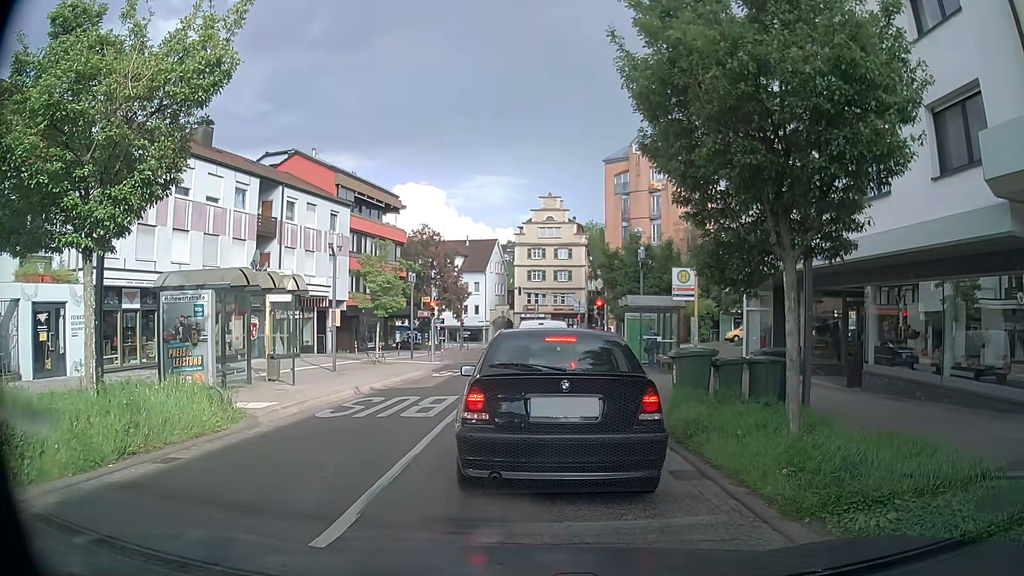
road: secondary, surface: asphalt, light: Day
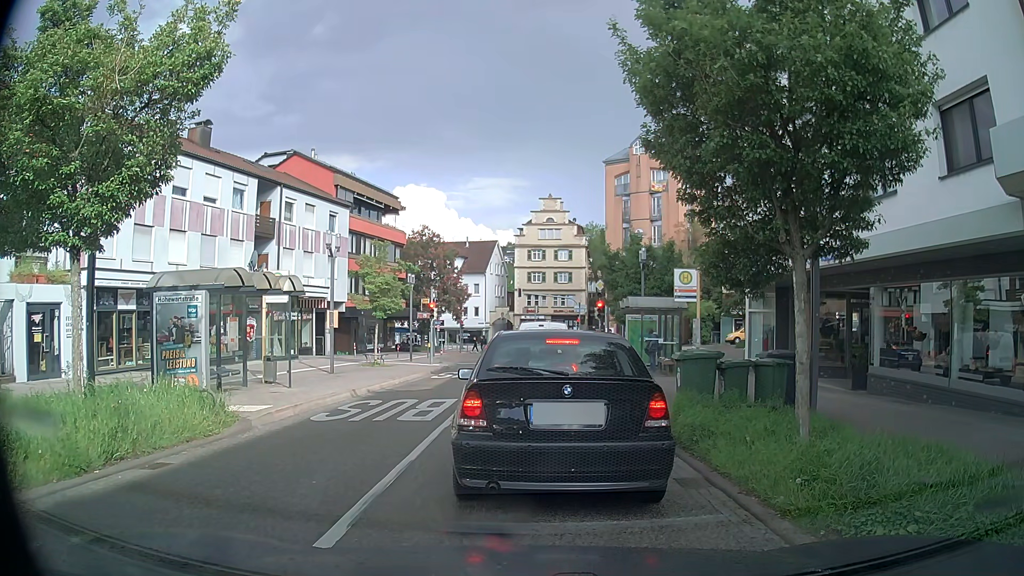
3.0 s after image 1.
(0.0, +0.4) m; 0°
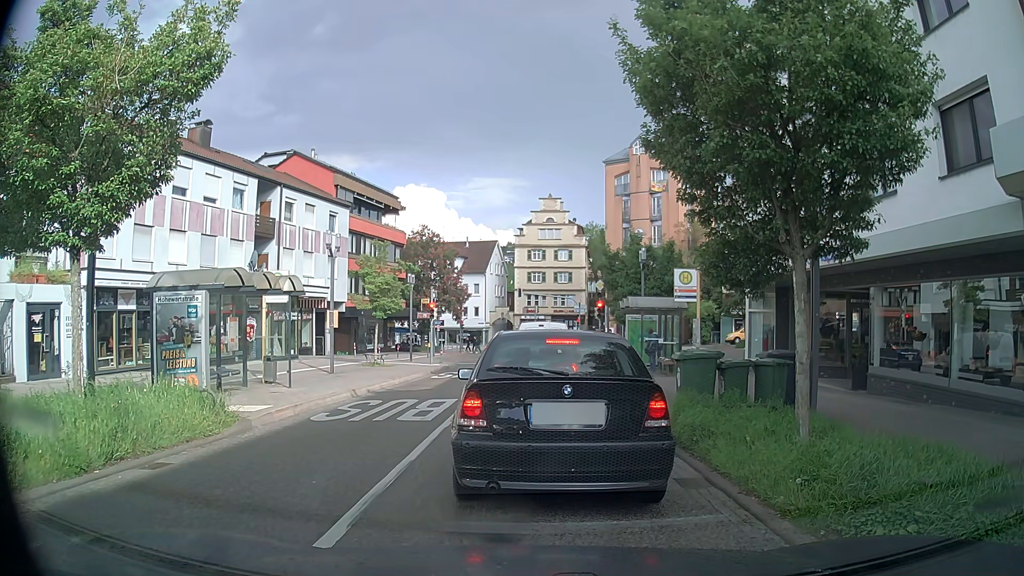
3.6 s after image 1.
(0.0, 0.0) m; 0°
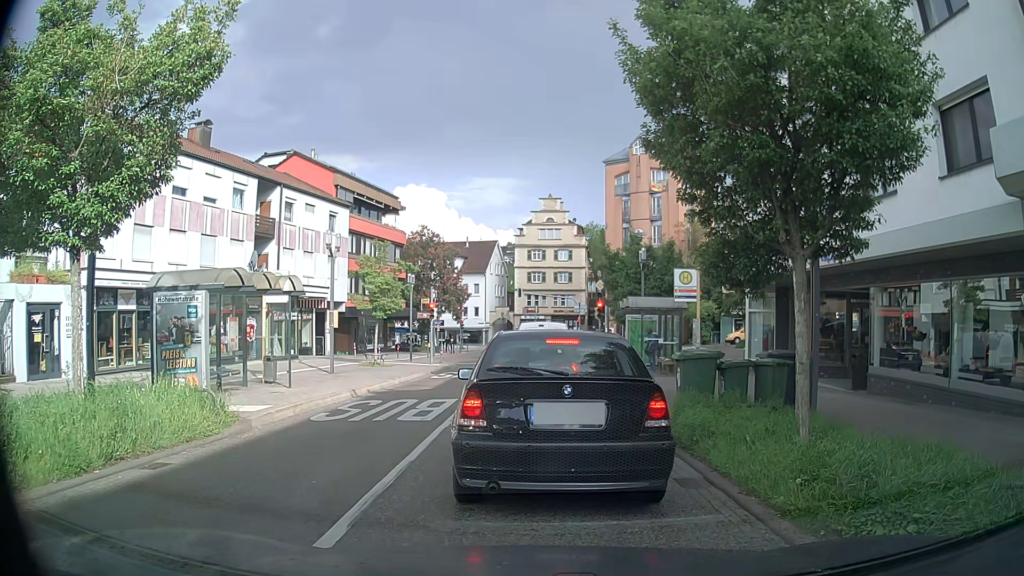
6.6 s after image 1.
(0.0, 0.0) m; 0°
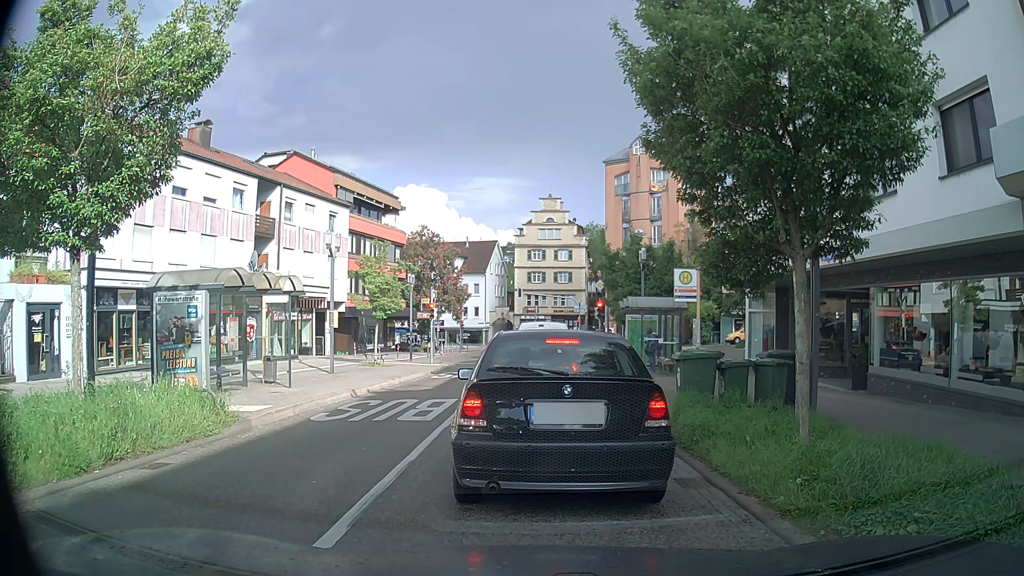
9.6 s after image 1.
(0.0, 0.0) m; 0°
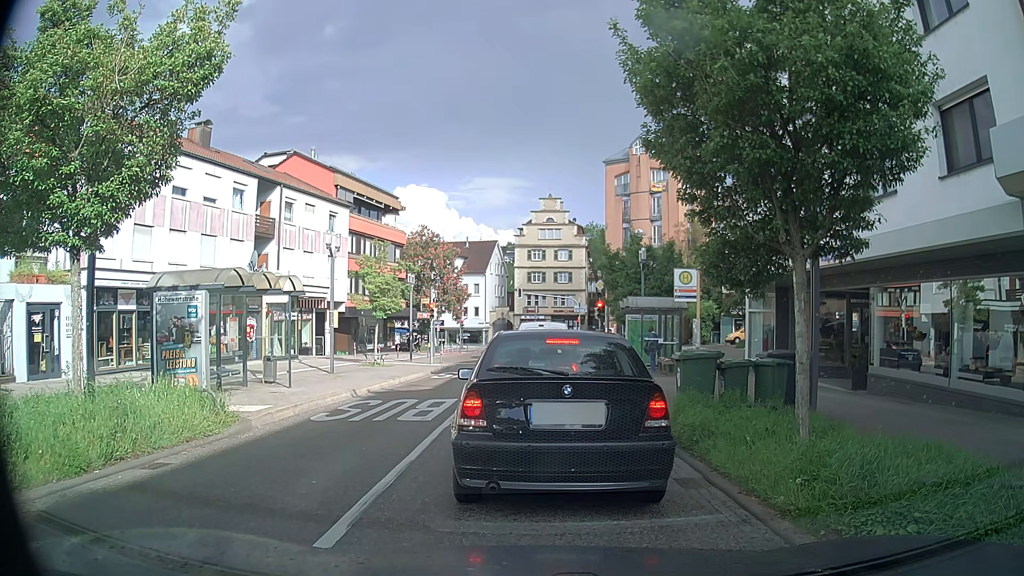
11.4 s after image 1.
(0.0, 0.0) m; 0°
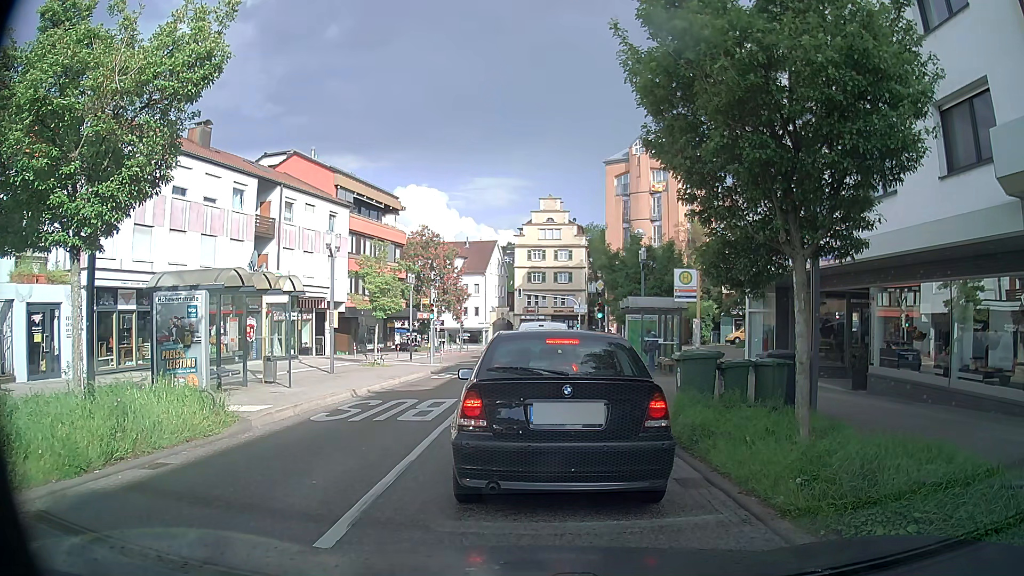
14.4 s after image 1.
(0.0, 0.0) m; 0°
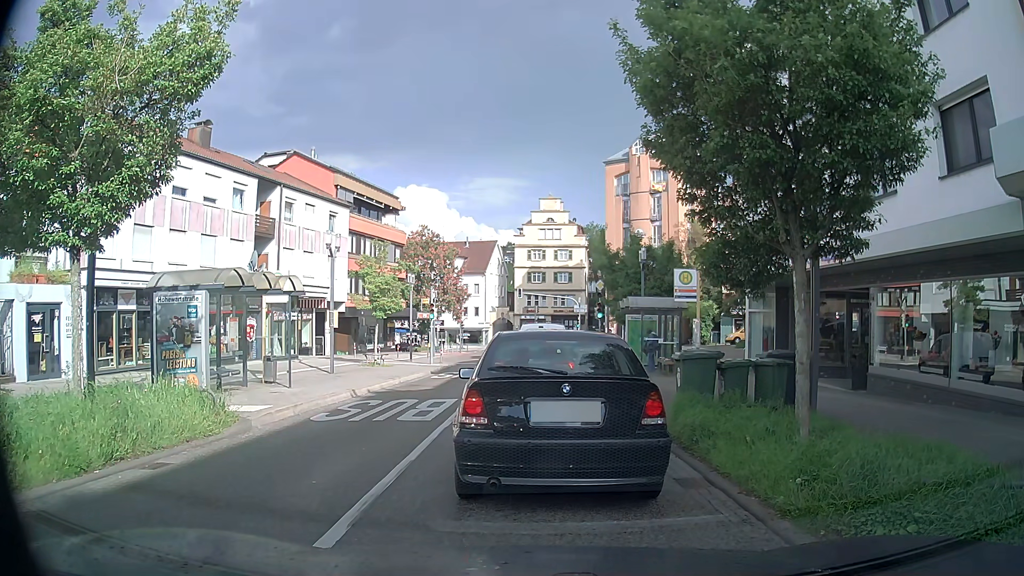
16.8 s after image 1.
(0.0, 0.0) m; 0°
